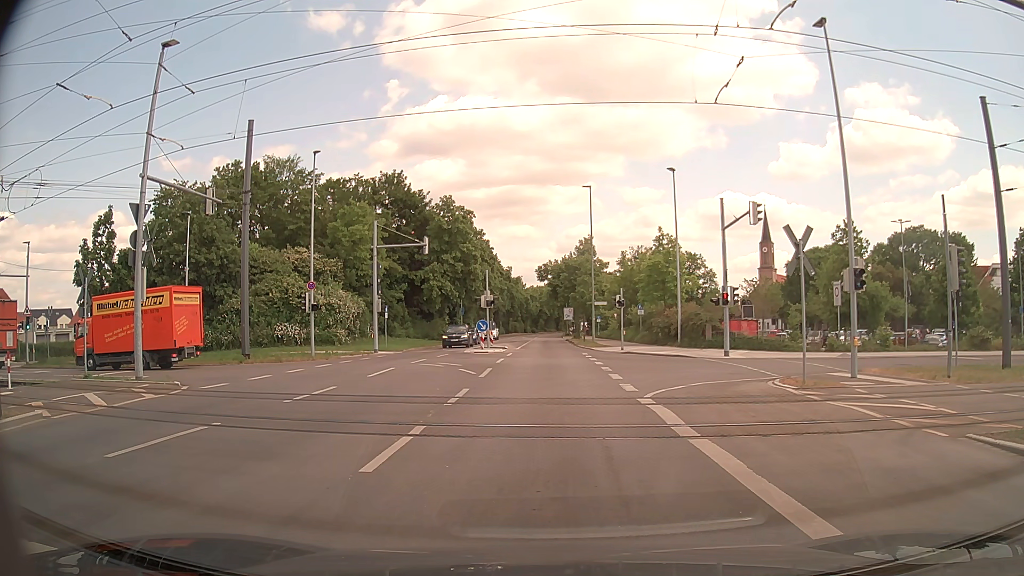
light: Day
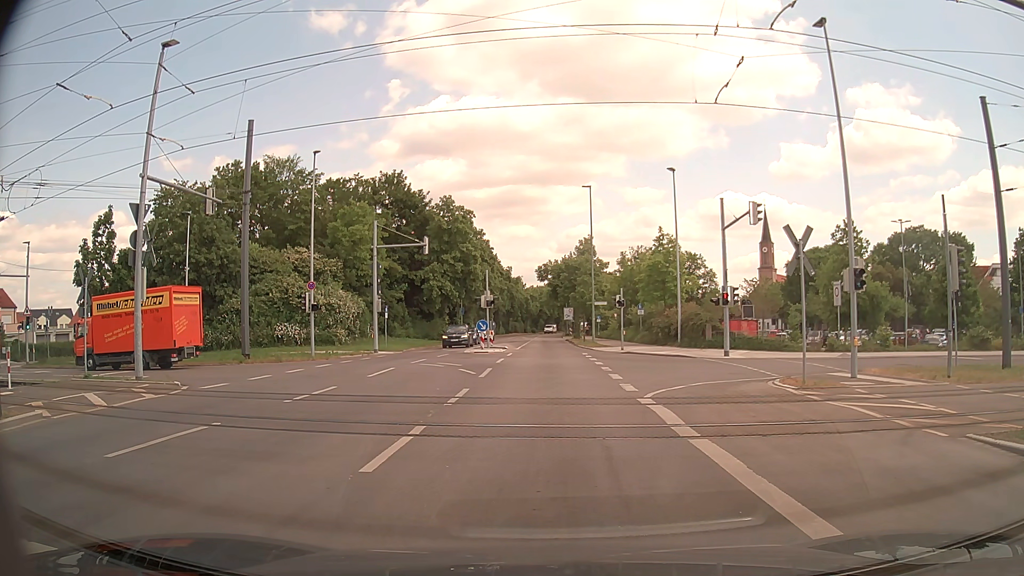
(0.0, 0.0) m; 0°
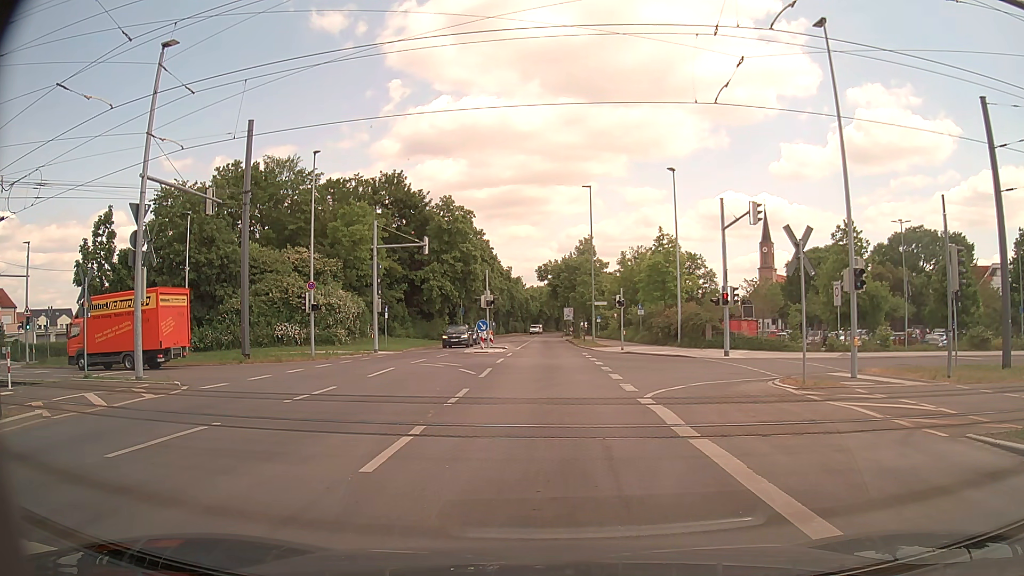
(0.0, 0.0) m; 0°
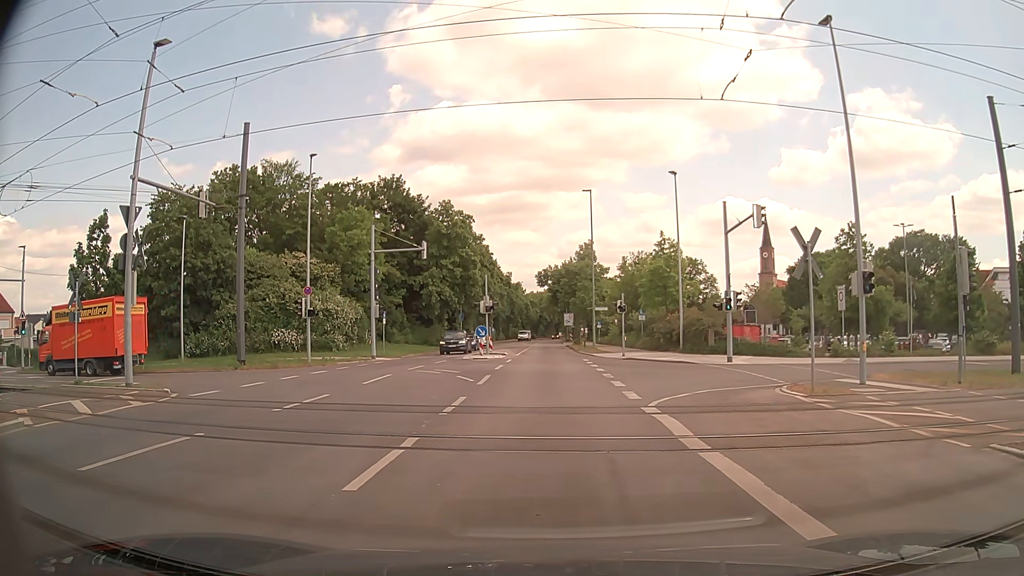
(0.0, +0.7) m; -1°
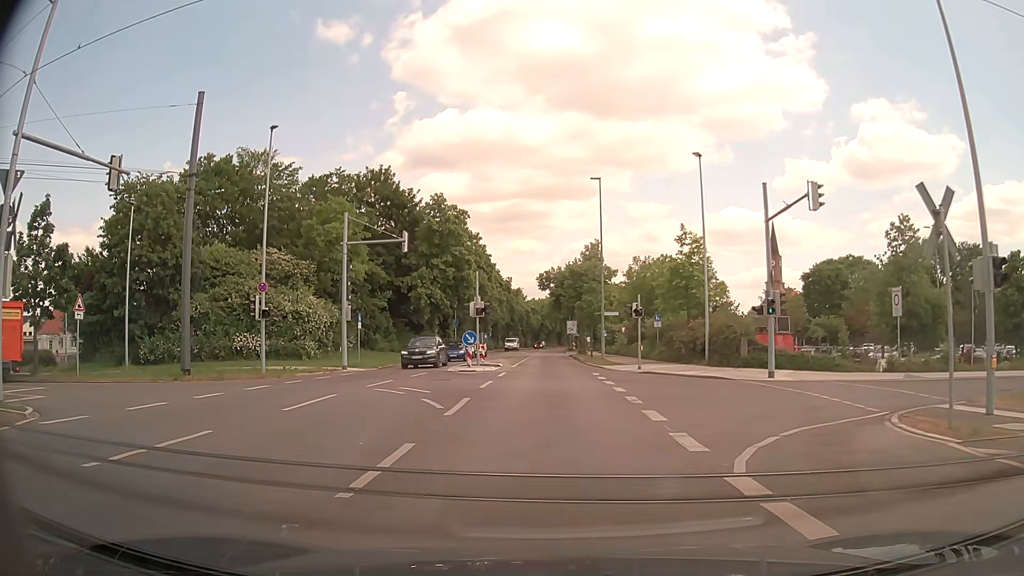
(-0.1, +6.4) m; -2°
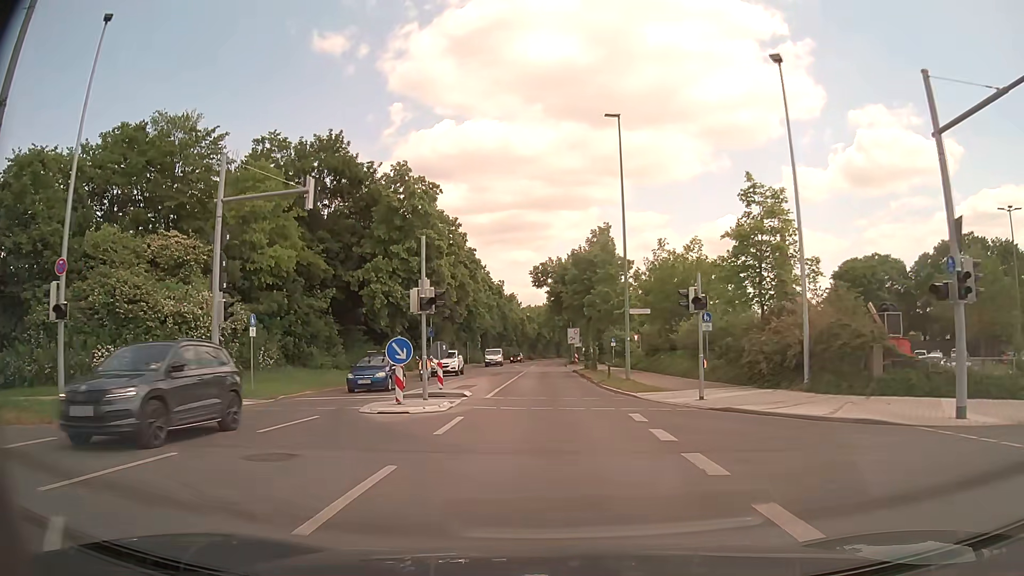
(+0.2, +13.8) m; +1°
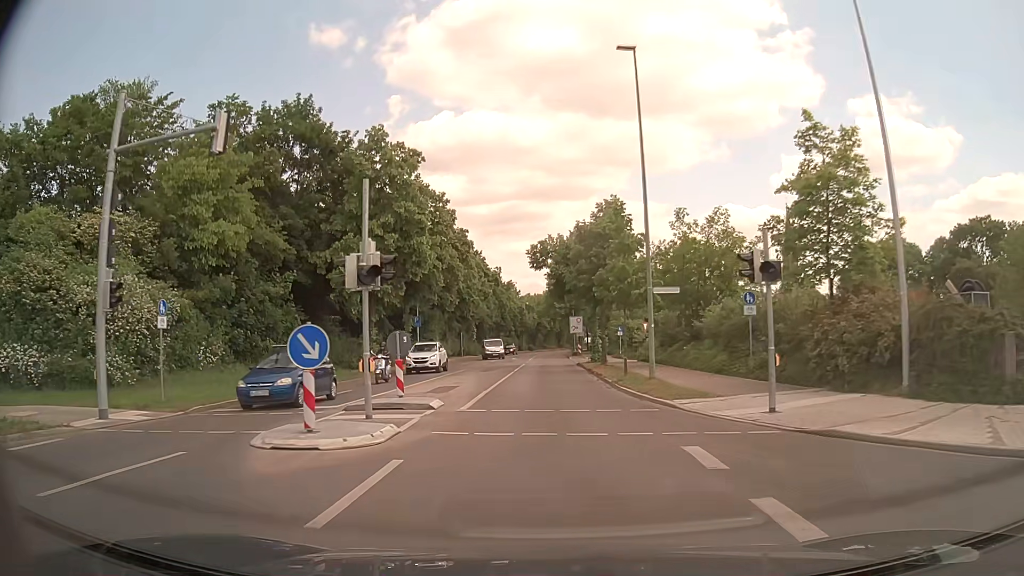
(0.0, +6.1) m; 0°
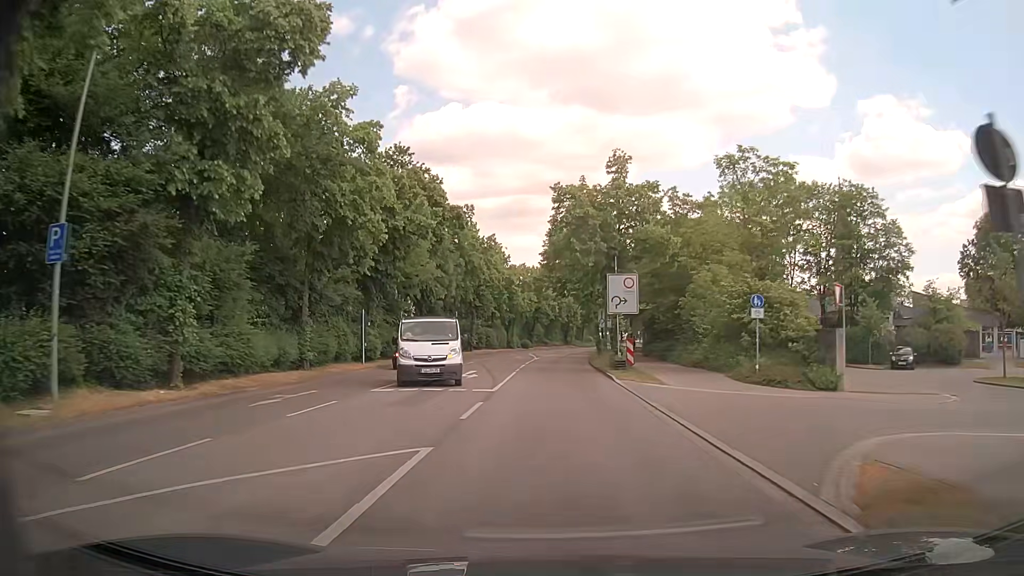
(-0.2, +39.9) m; 0°
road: tertiary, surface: asphalt
(0, +10) (0, +20) (0, +30) (0, +40) (+1, +50) (+2, +60) (+3, +70) (+5, +80) (+7, +89) (+10, +99) m
